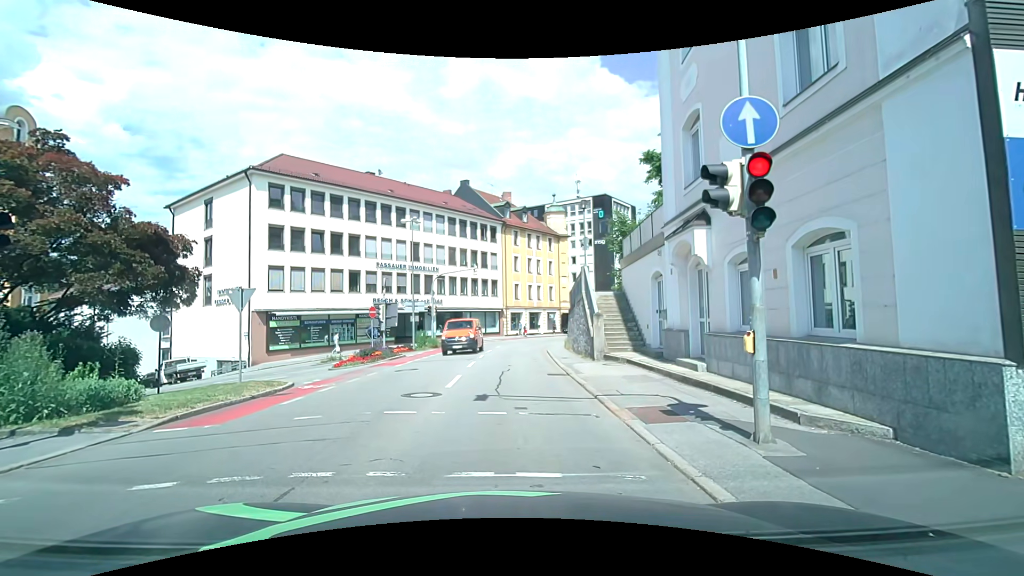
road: tertiary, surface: asphalt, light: Day
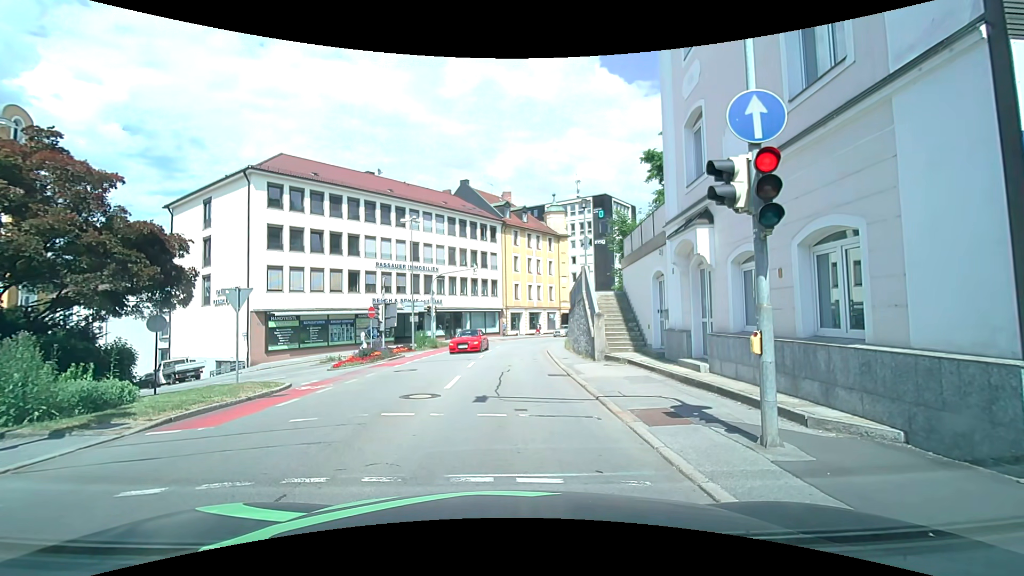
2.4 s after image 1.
(0.0, +0.2) m; 0°
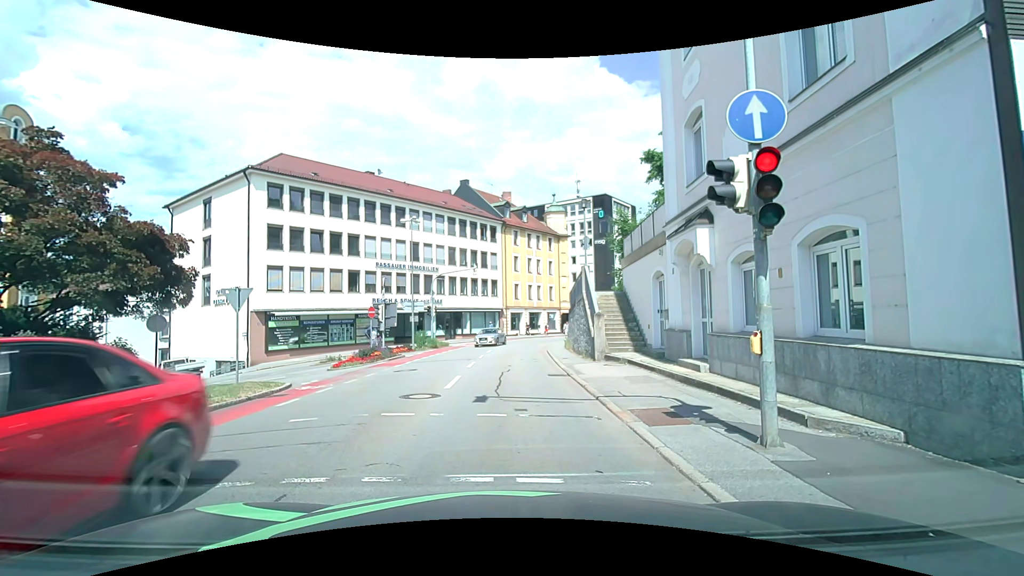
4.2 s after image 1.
(0.0, 0.0) m; 0°
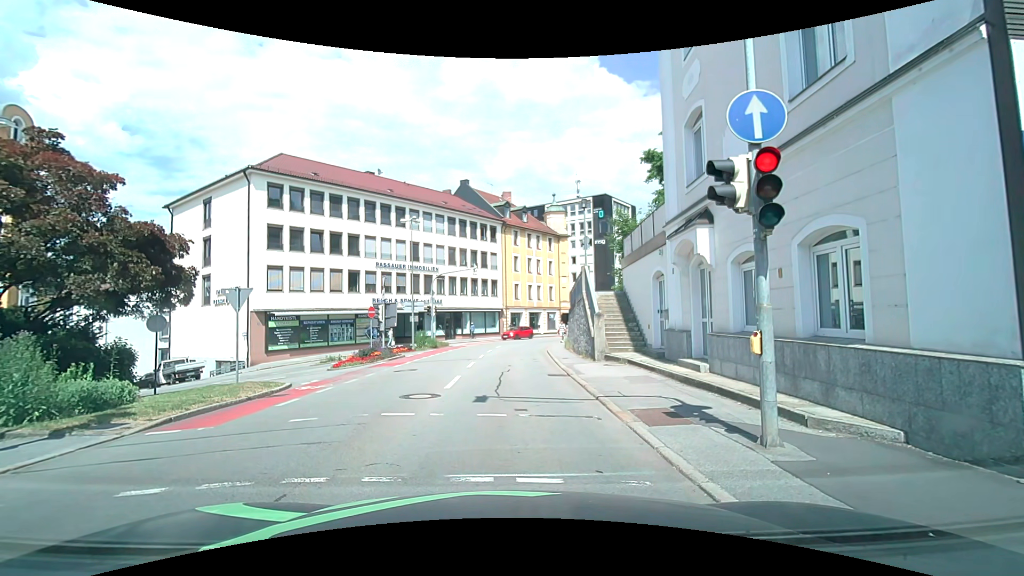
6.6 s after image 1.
(0.0, 0.0) m; 0°
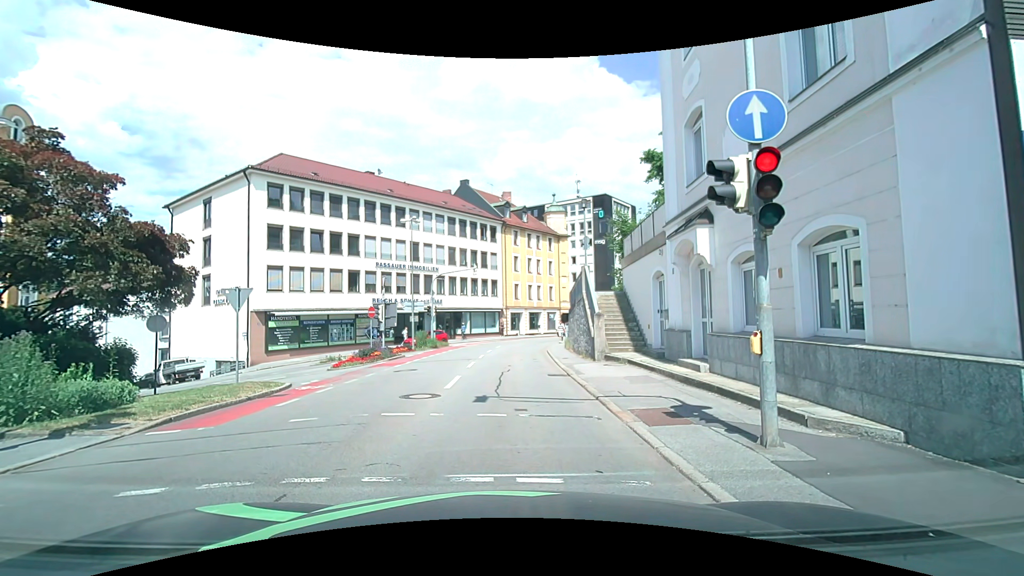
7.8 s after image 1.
(0.0, 0.0) m; 0°
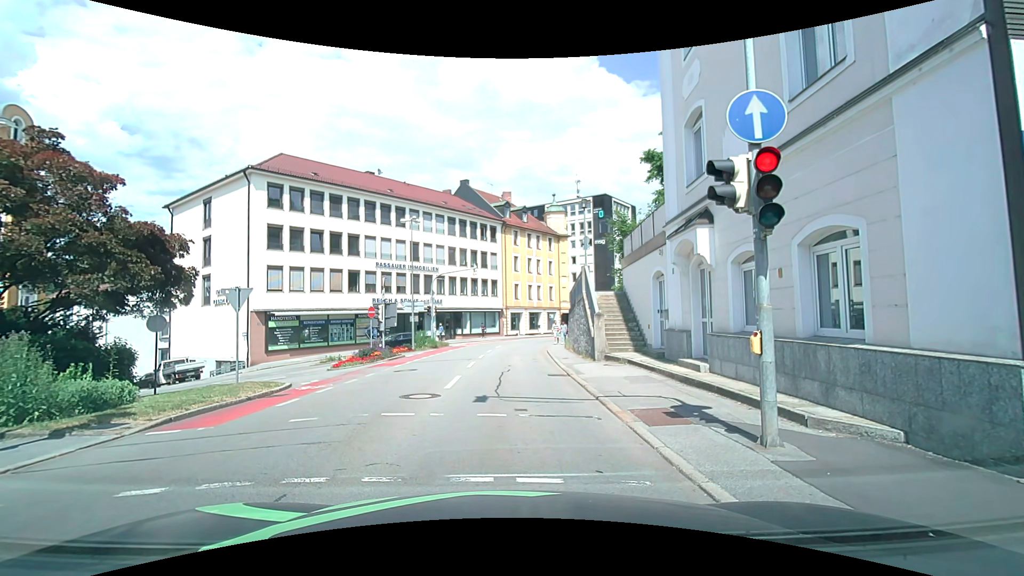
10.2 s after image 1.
(0.0, 0.0) m; 0°
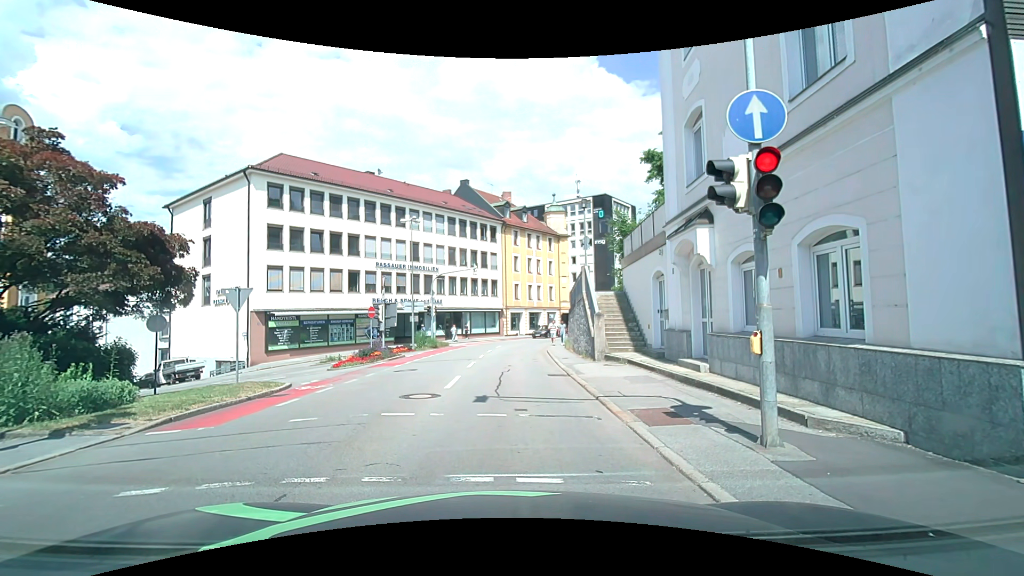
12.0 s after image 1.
(0.0, 0.0) m; 0°
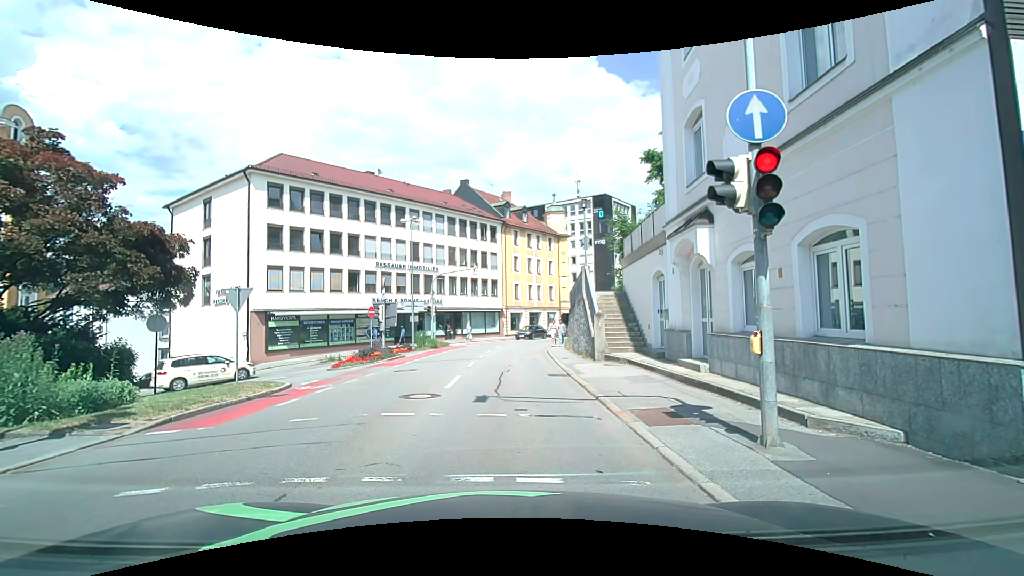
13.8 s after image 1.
(0.0, 0.0) m; 0°
